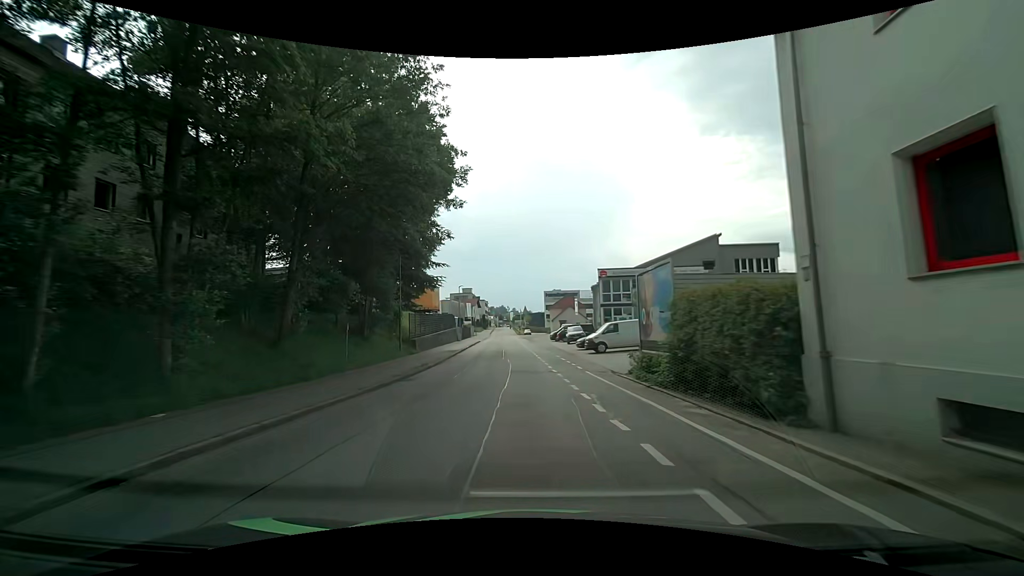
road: residential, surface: asphalt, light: Day
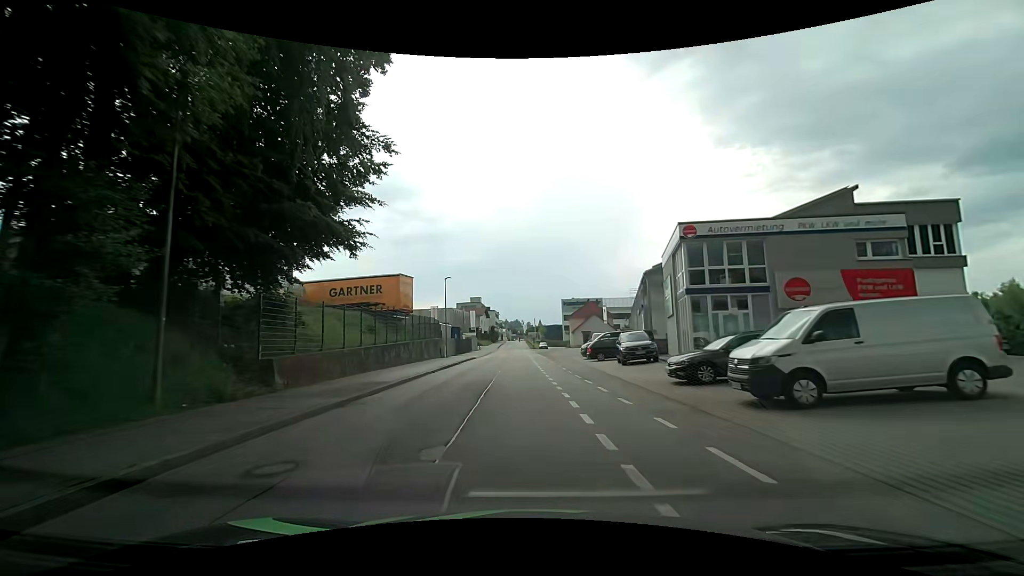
(-0.5, +22.7) m; -2°
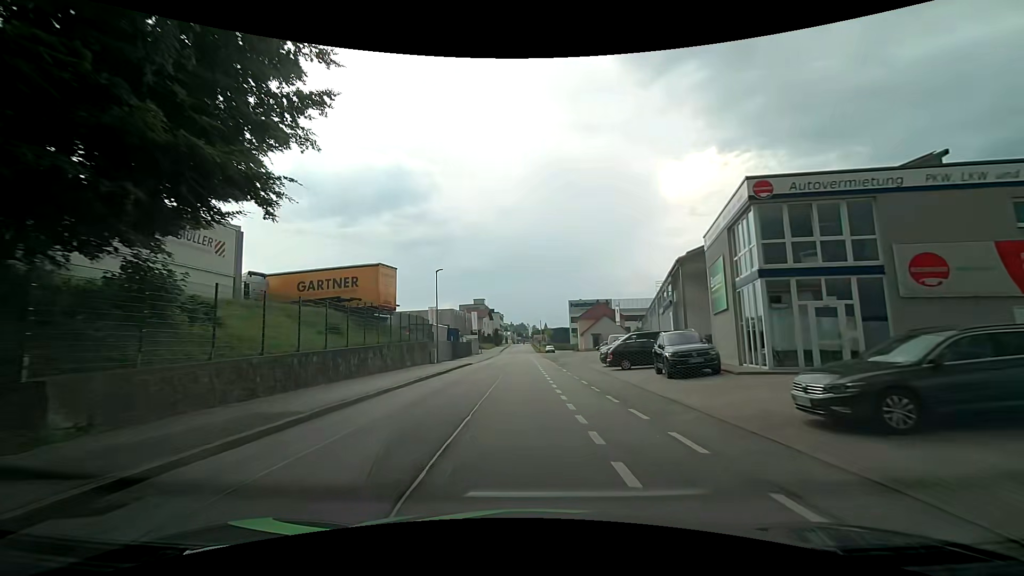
(-0.1, +7.5) m; -1°
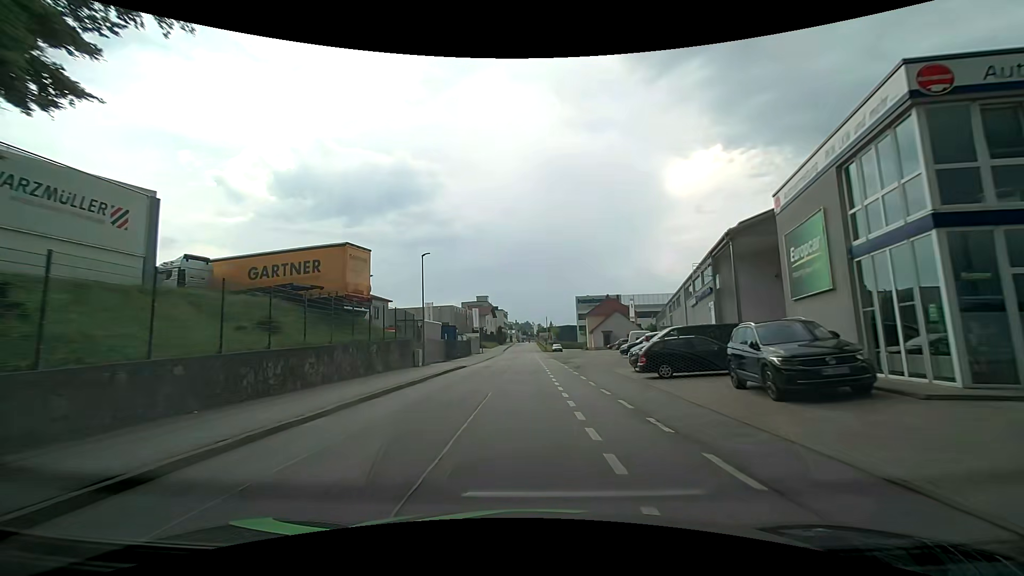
(0.0, +7.4) m; -1°
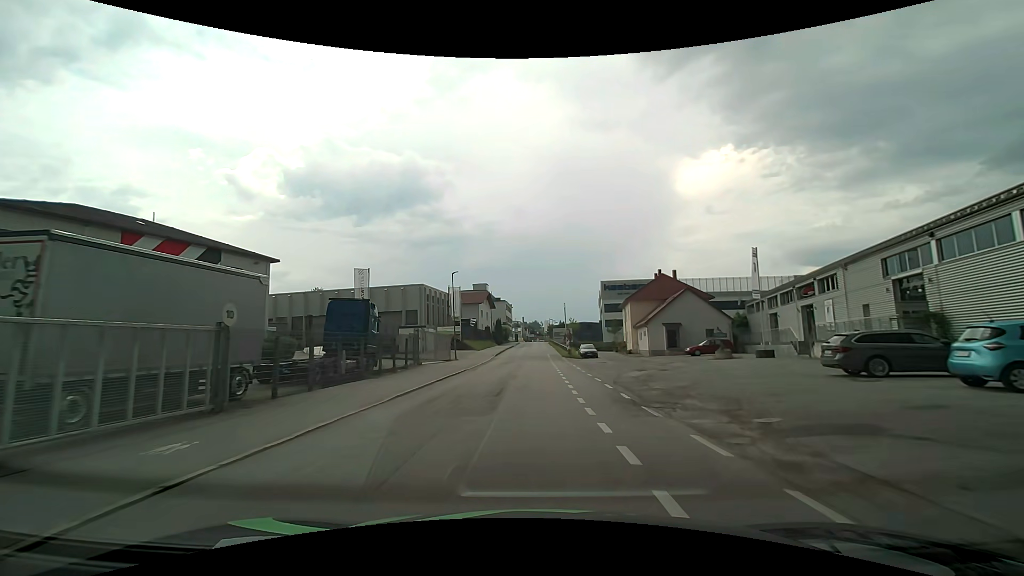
(-0.4, +37.4) m; -1°
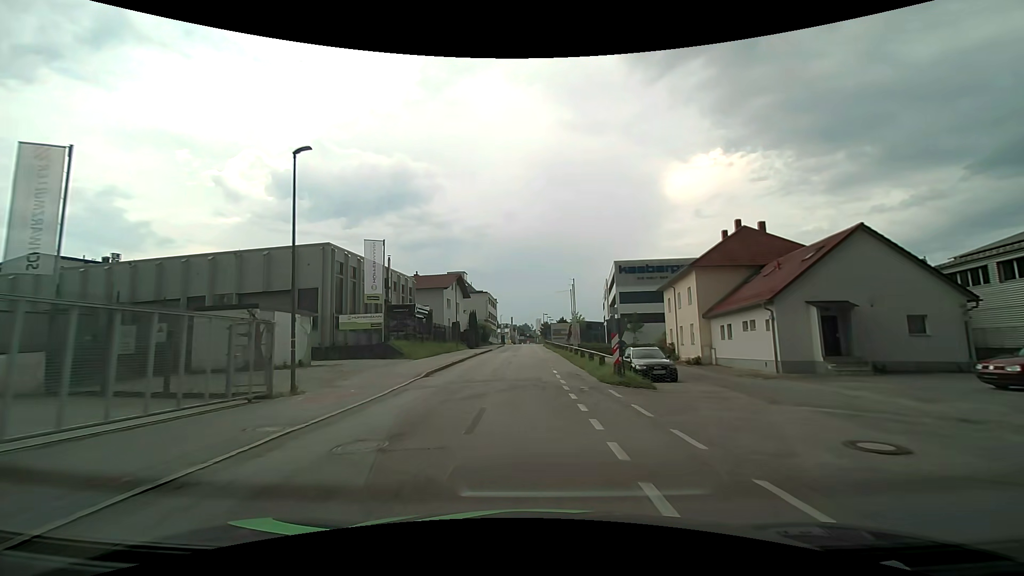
(0.0, +30.3) m; +1°
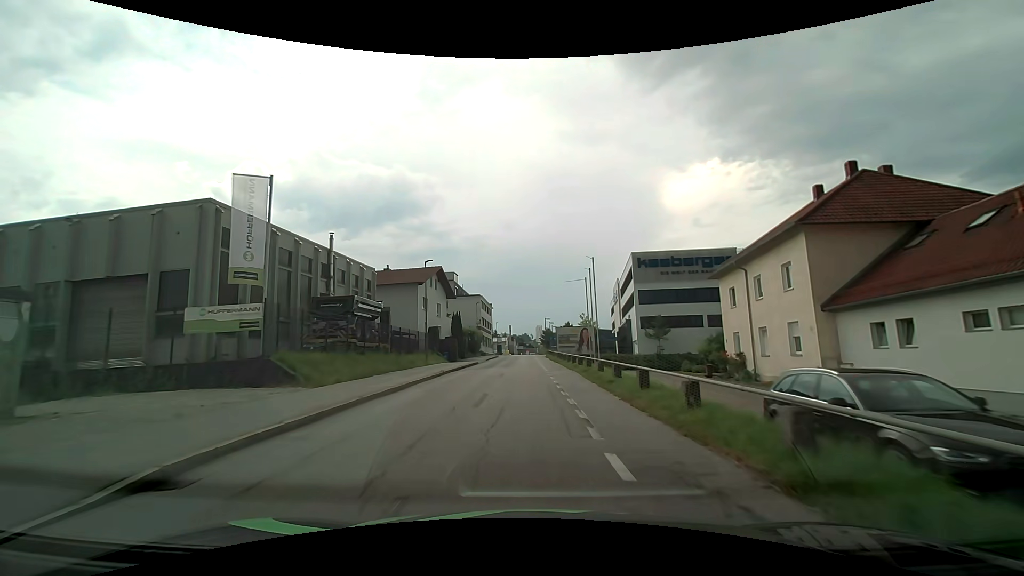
(0.0, +15.2) m; 0°
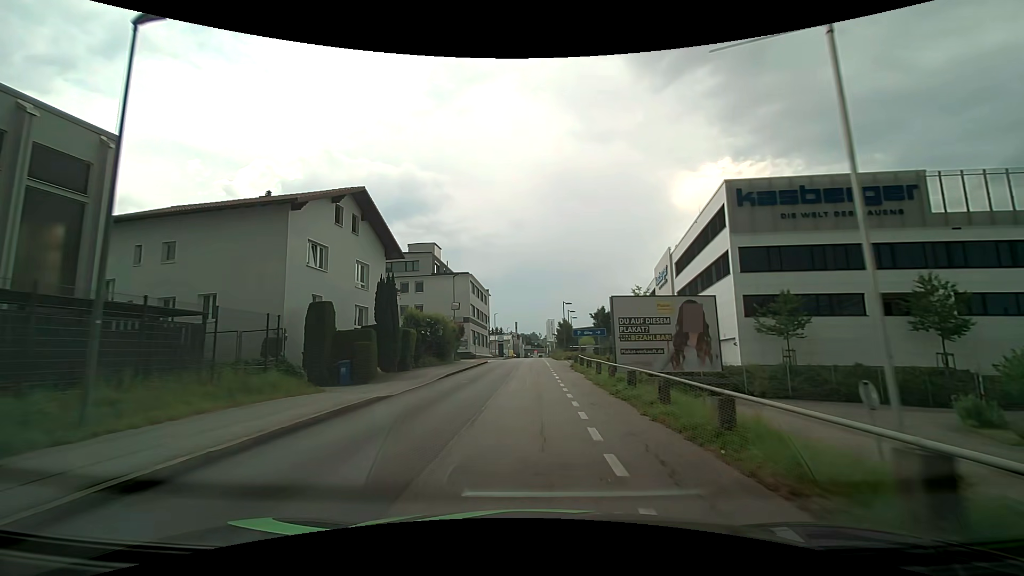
(-0.2, +29.9) m; -1°
(0, +10) (0, +20) (0, +30) (0, +40) (0, +50) (0, +60) (0, +70) (0, +80) (+1, +90) (+1, +100) m
